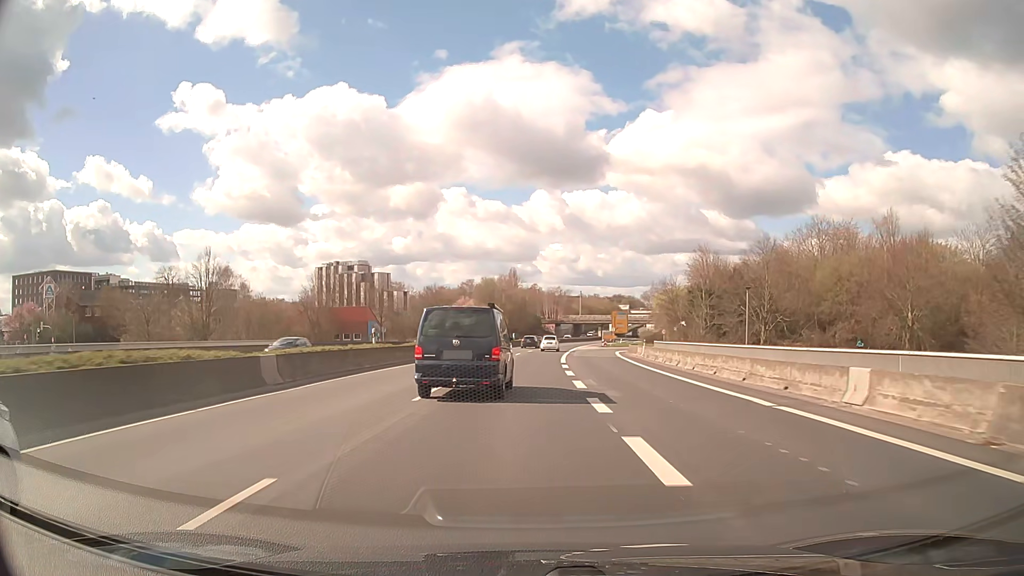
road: trunk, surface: asphalt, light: Day
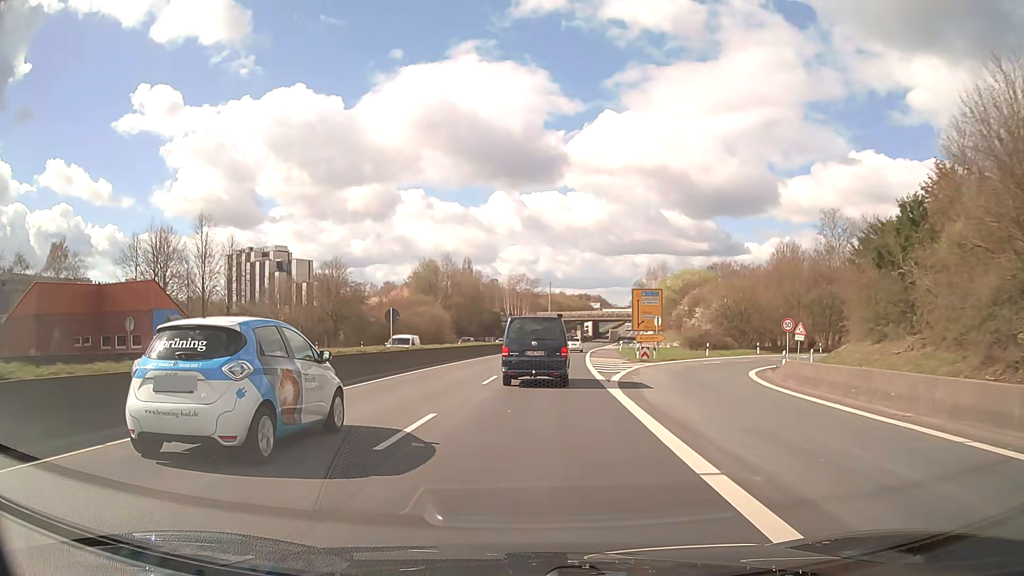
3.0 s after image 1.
(+1.2, +54.3) m; +3°
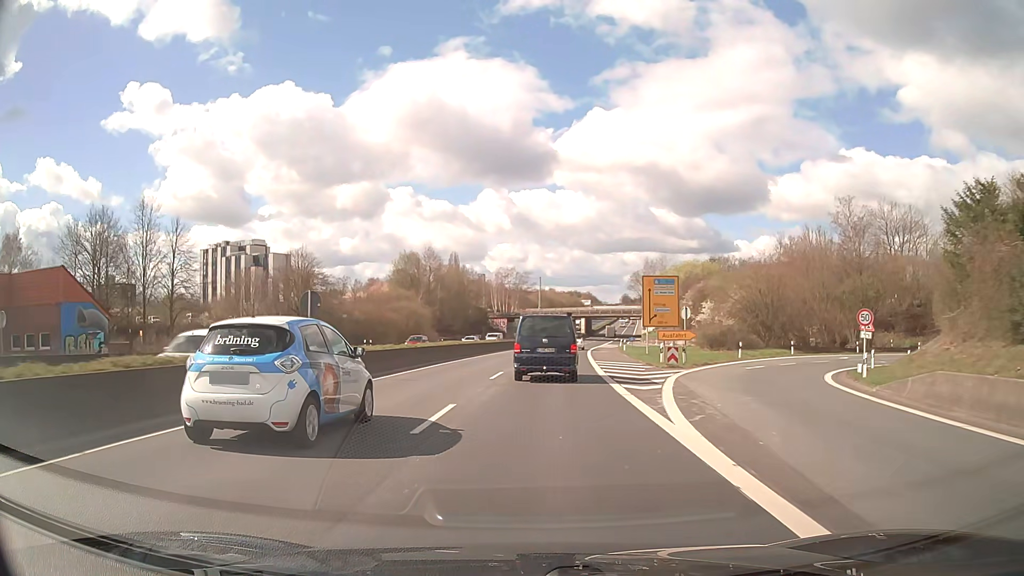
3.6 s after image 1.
(+0.1, +10.8) m; +1°
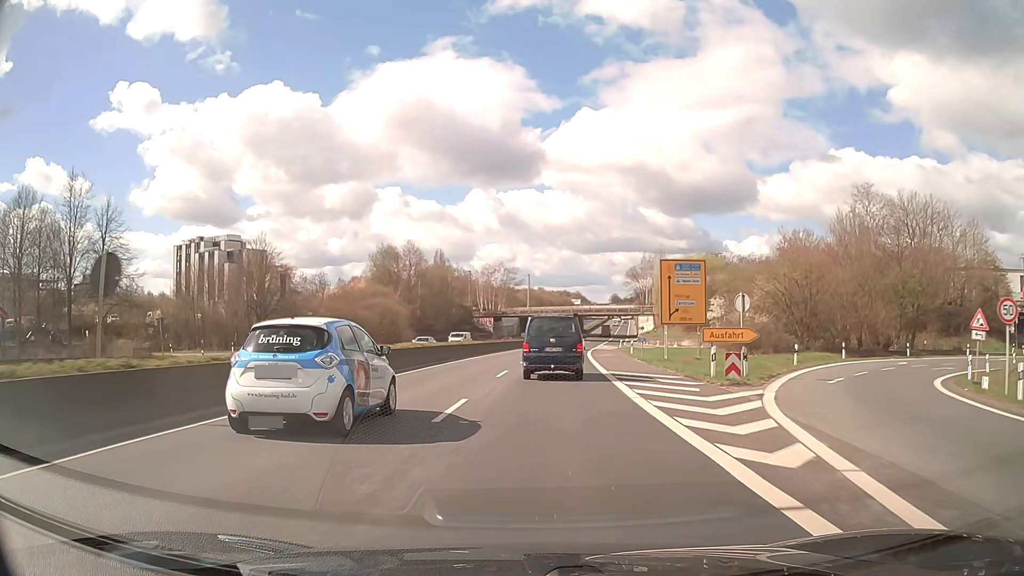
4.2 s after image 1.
(+0.1, +10.8) m; +1°
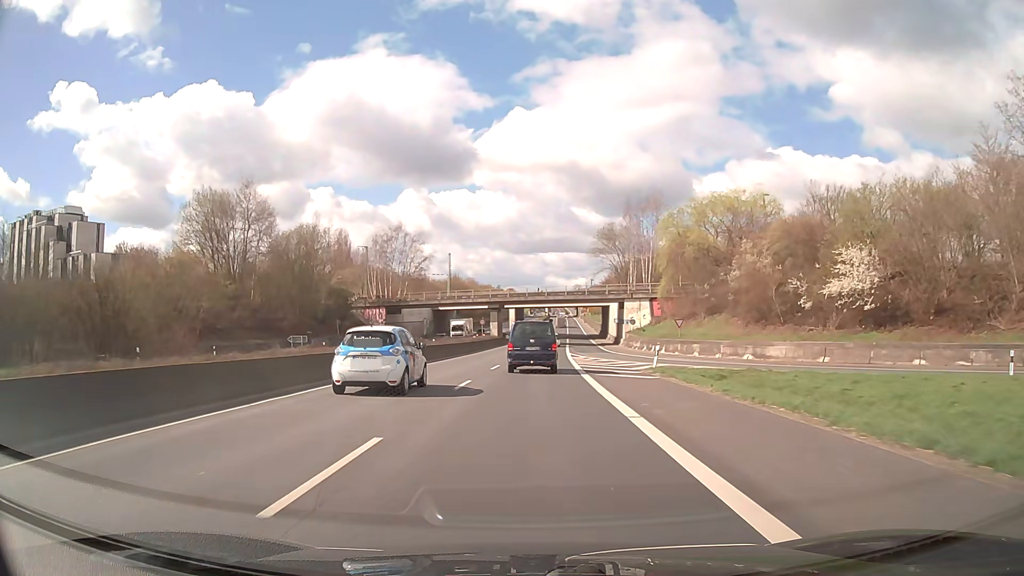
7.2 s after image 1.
(+2.9, +53.8) m; +6°
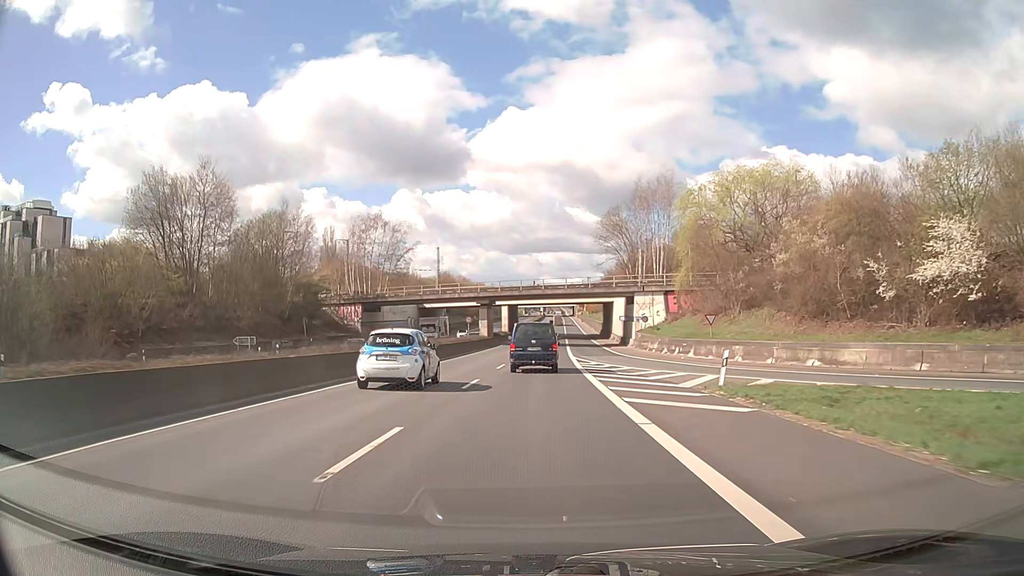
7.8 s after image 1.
(0.0, +10.8) m; 0°
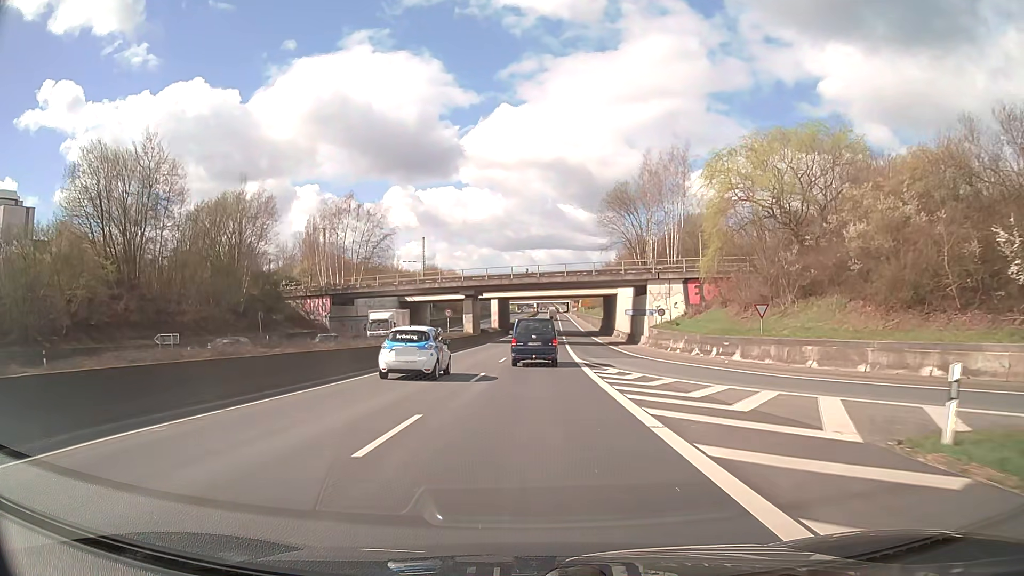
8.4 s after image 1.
(+0.1, +10.8) m; +1°
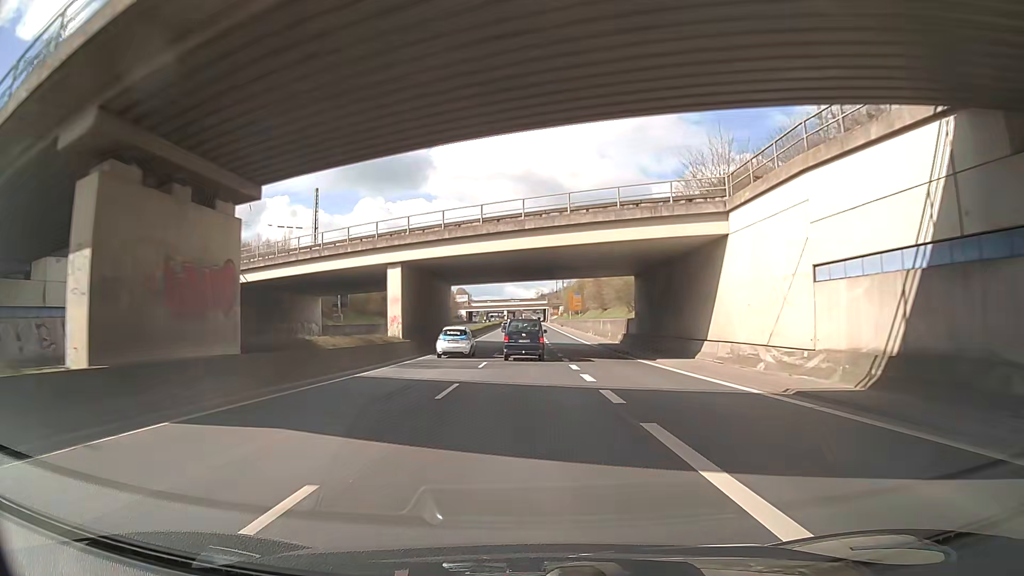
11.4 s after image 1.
(+1.2, +53.9) m; +2°
(0, +10) (0, +20) (0, +30) (0, +40) (0, +50) (0, +60) (0, +70) (0, +80) (0, +90) (0, +100) m
